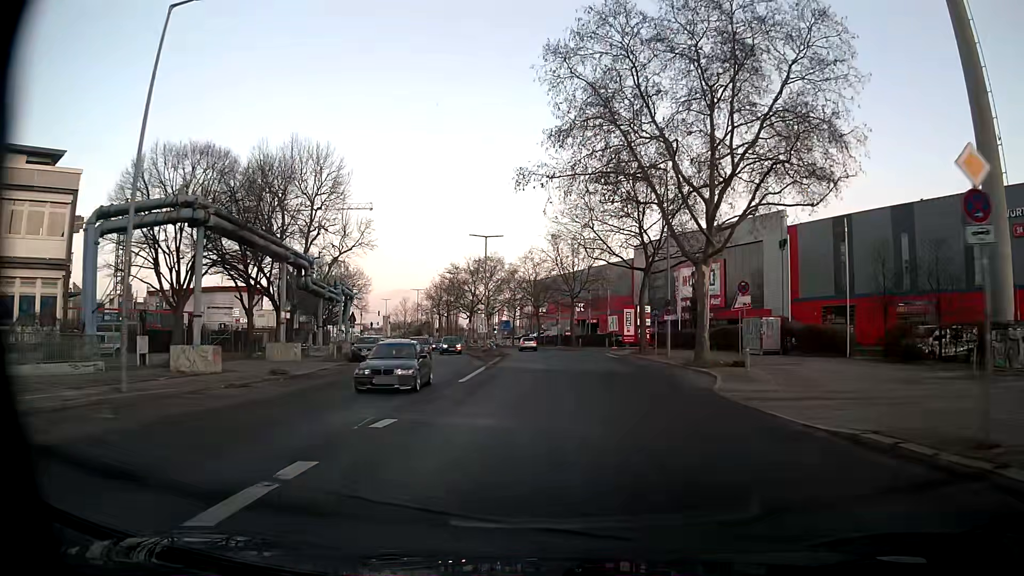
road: secondary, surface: asphalt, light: Day
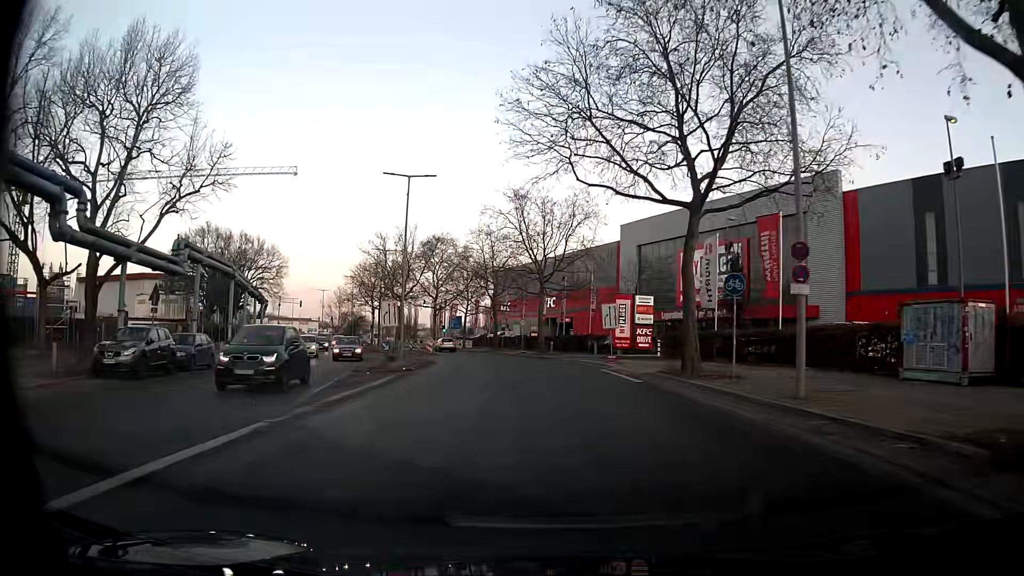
(+0.7, +23.2) m; +3°
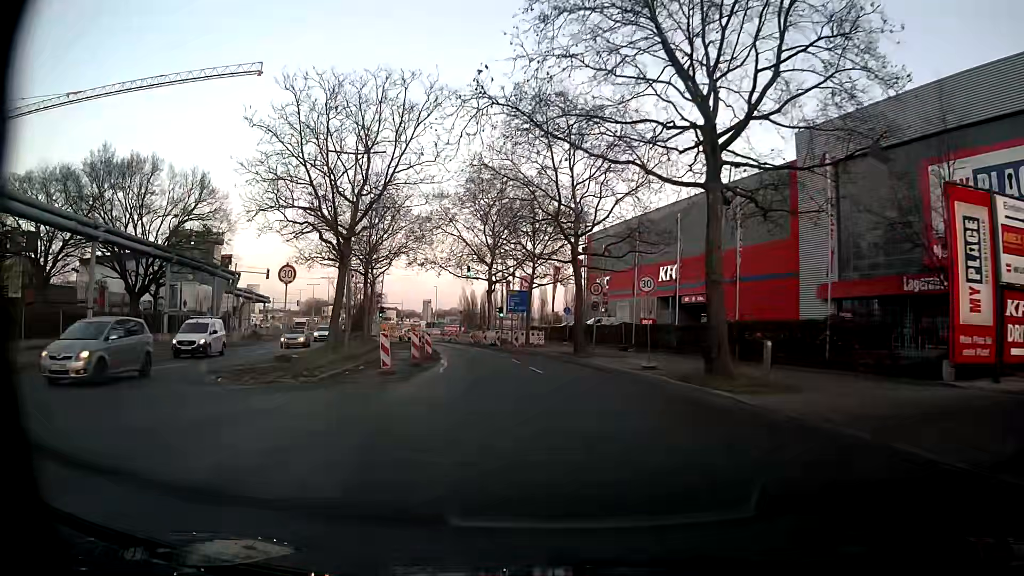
(-1.9, +36.9) m; -8°
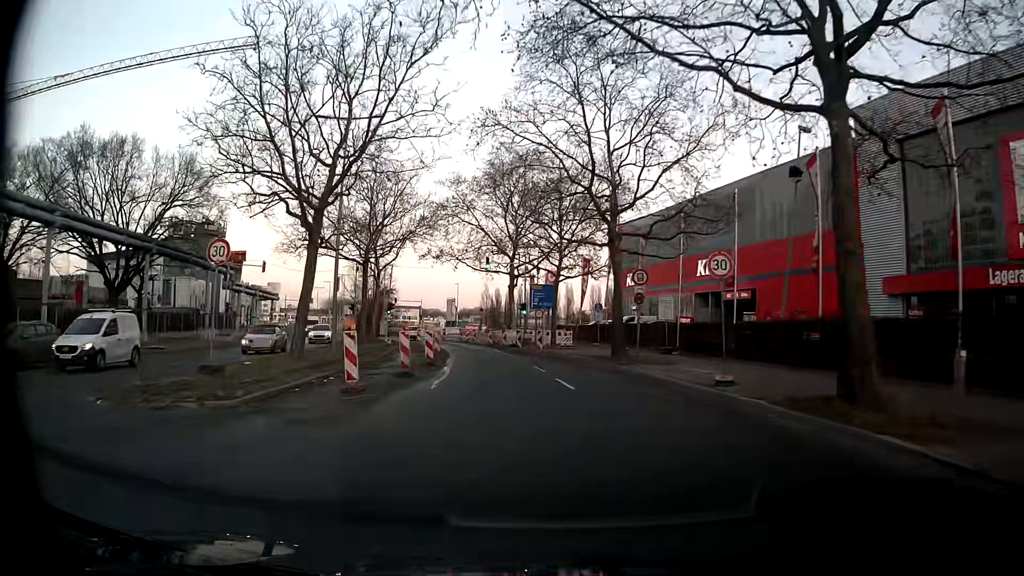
(-0.2, +6.0) m; -2°
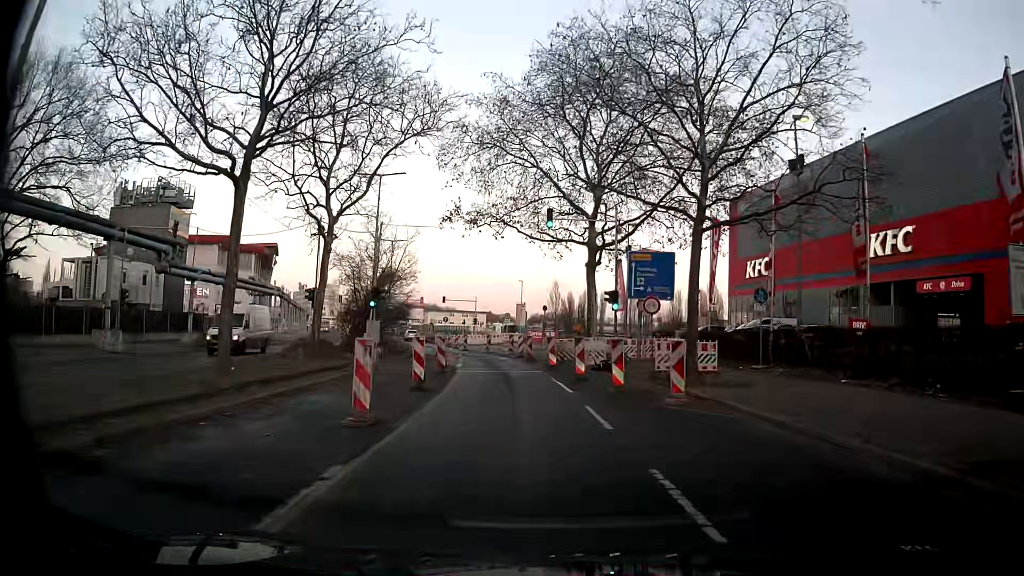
(-1.3, +22.6) m; -6°
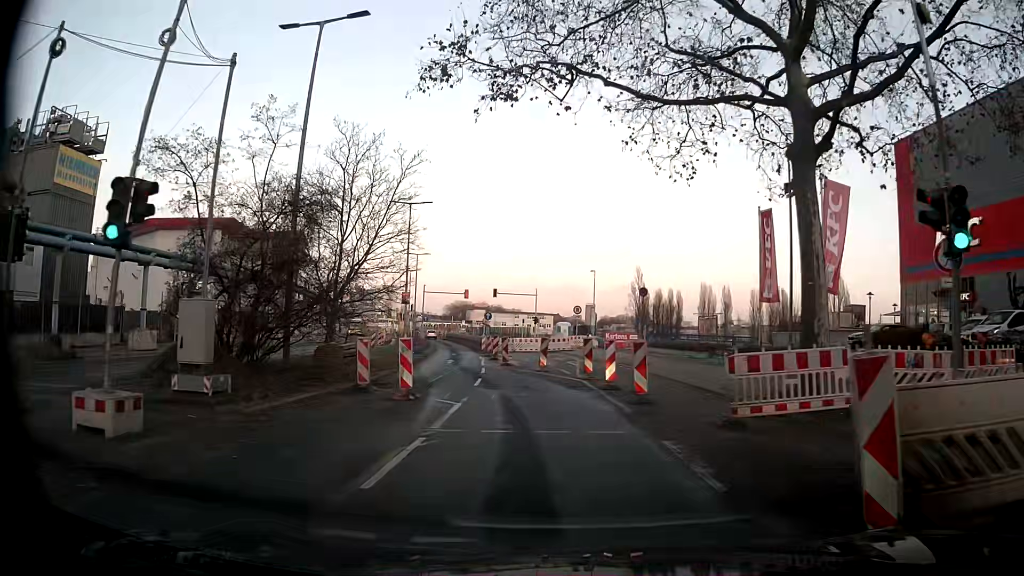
(-1.2, +21.9) m; -6°
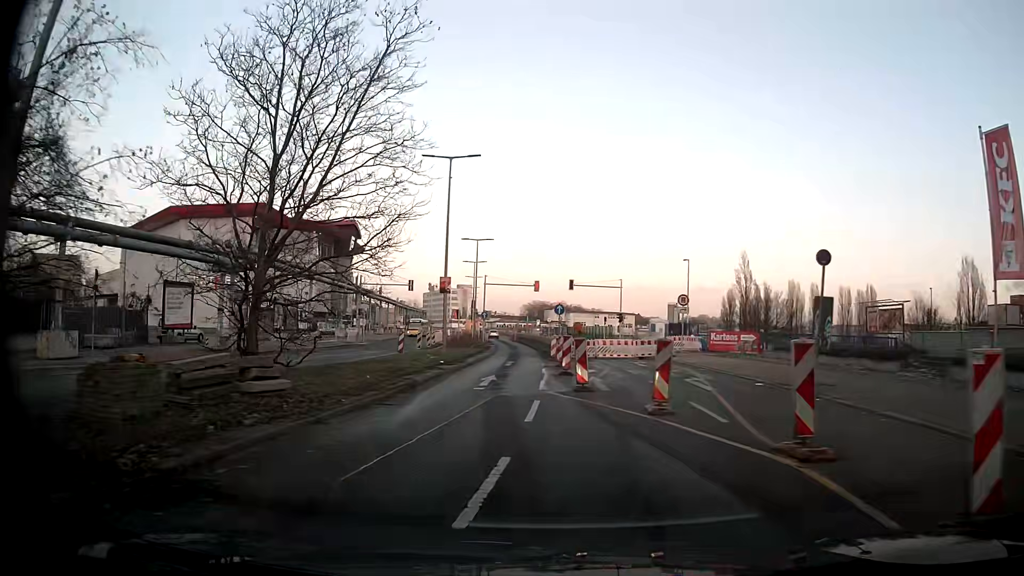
(-0.3, +13.4) m; -6°
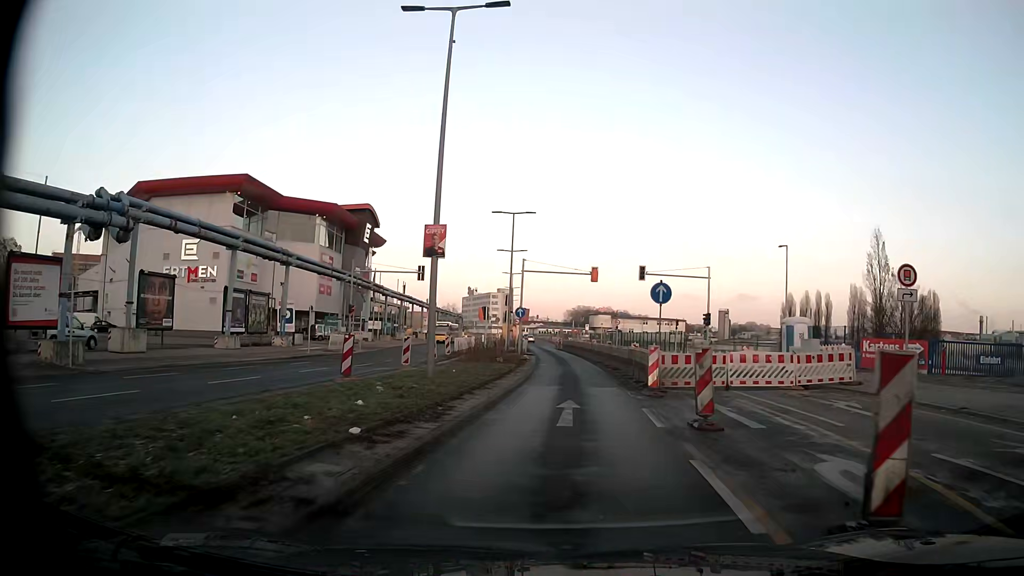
(-1.2, +17.8) m; -3°
(0, +10) (0, +20) (+1, +30) (+1, +40) (0, +50) (0, +60) (-1, +70) (-2, +80) (-1, +90) (-1, +100) m
